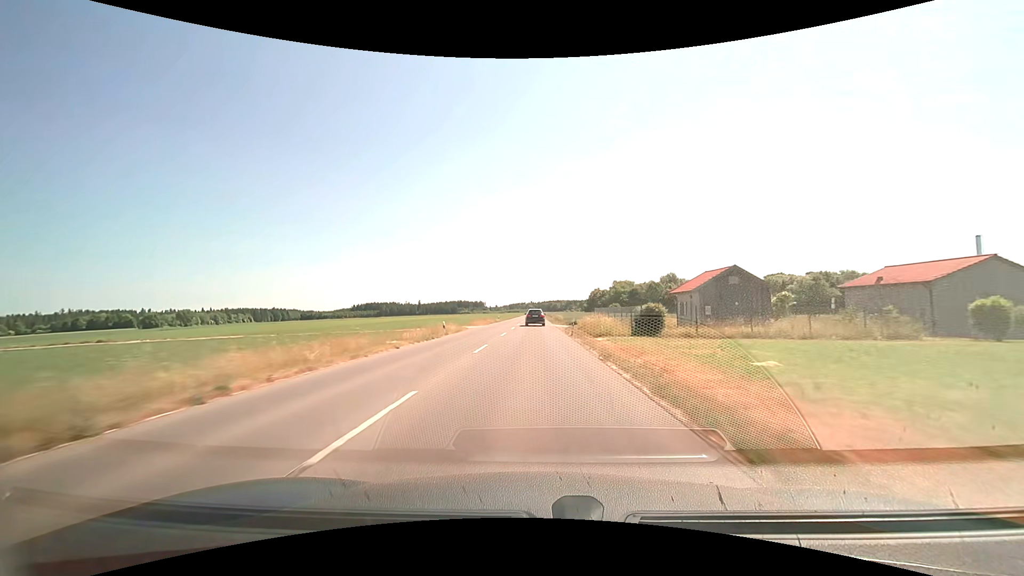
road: tertiary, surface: asphalt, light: Day
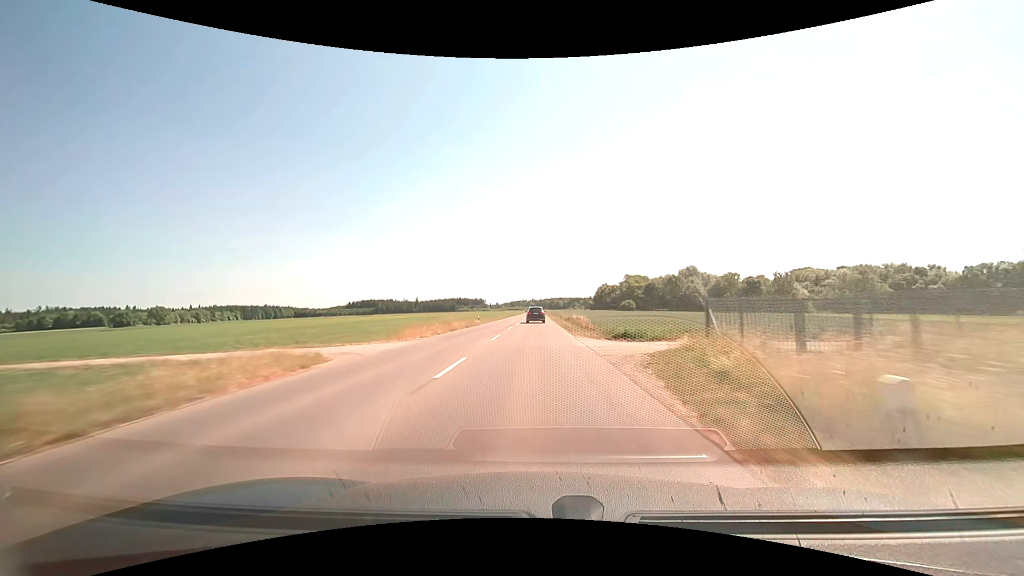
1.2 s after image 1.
(0.0, +30.7) m; 0°
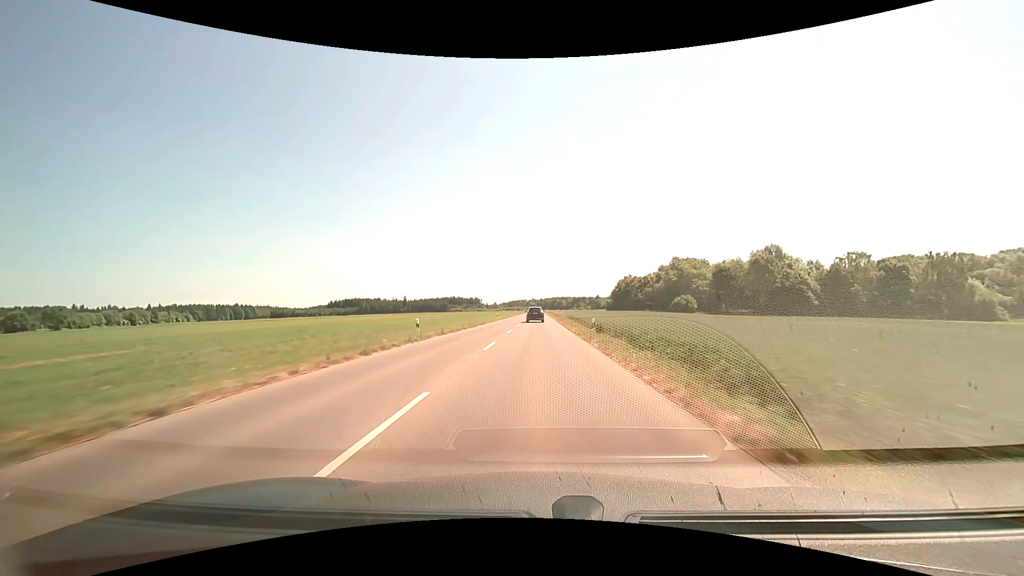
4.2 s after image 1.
(-0.1, +78.4) m; 0°
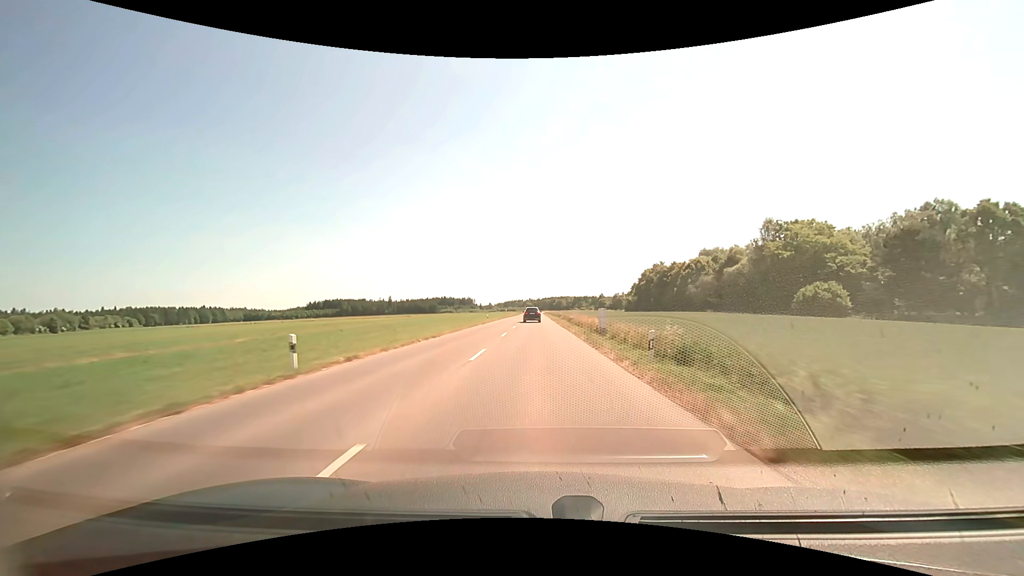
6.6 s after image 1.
(+0.2, +63.1) m; 0°
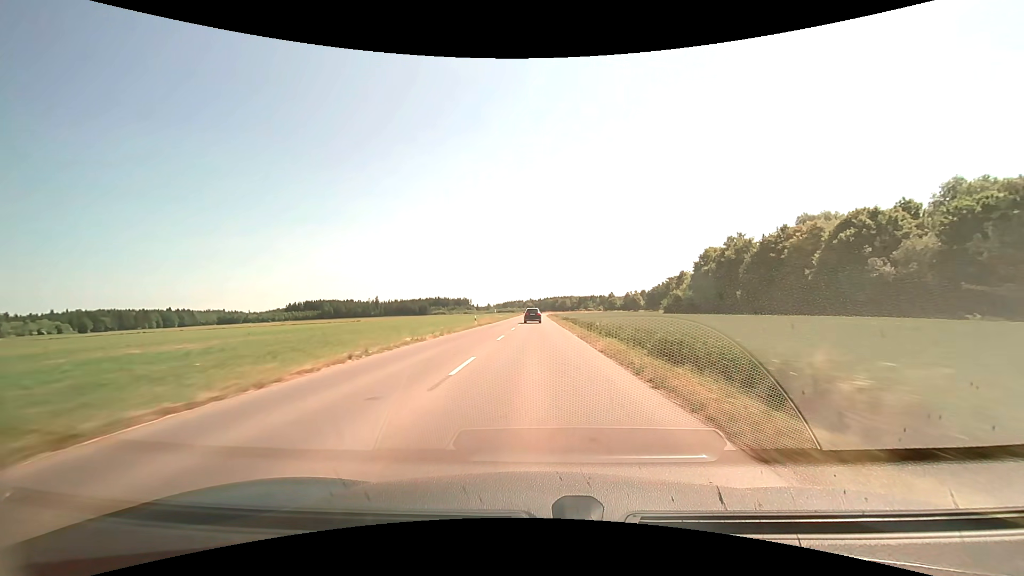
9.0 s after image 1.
(0.0, +63.3) m; 0°
(0, +10) (0, +20) (0, +30) (0, +40) (0, +50) (0, +60) (0, +70) (0, +80) (0, +90) (0, +100) m
